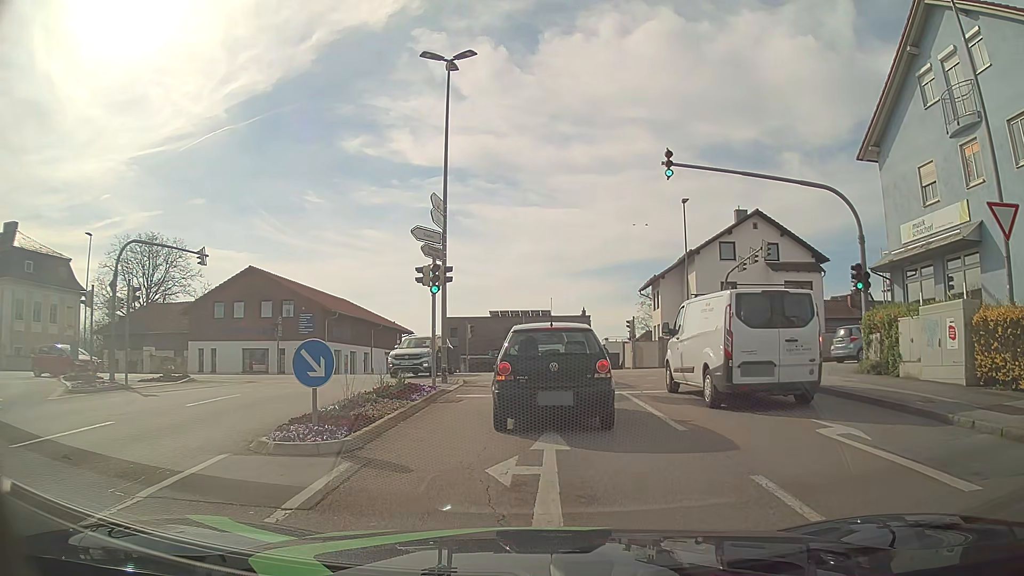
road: tertiary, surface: asphalt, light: Day
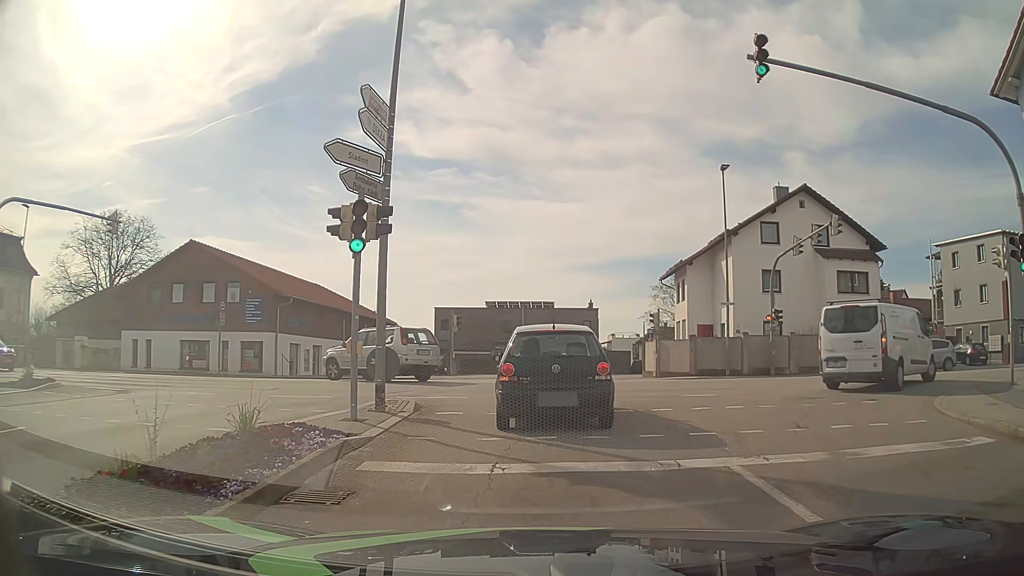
(-0.3, +8.6) m; -2°
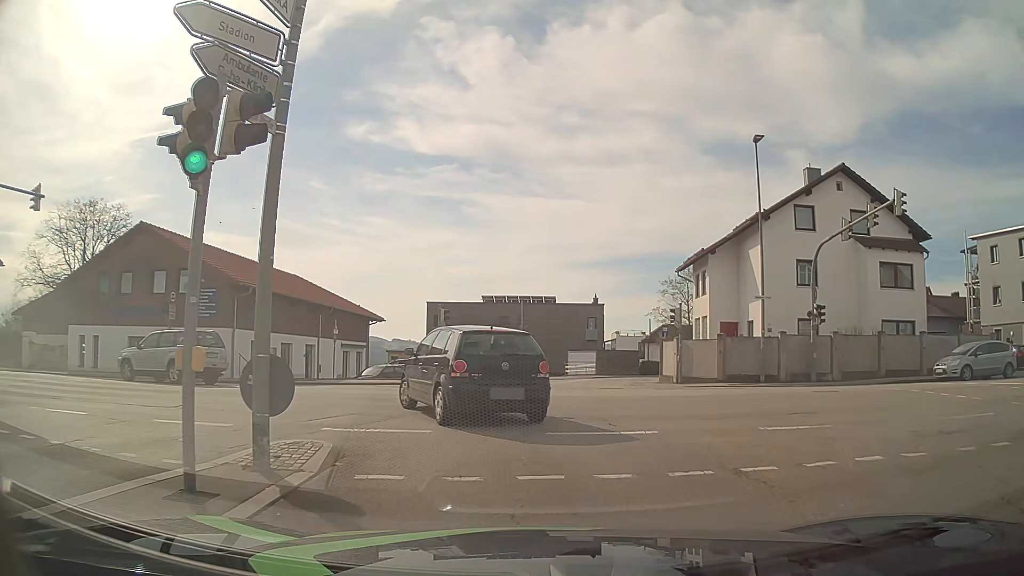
(-0.1, +5.2) m; 0°
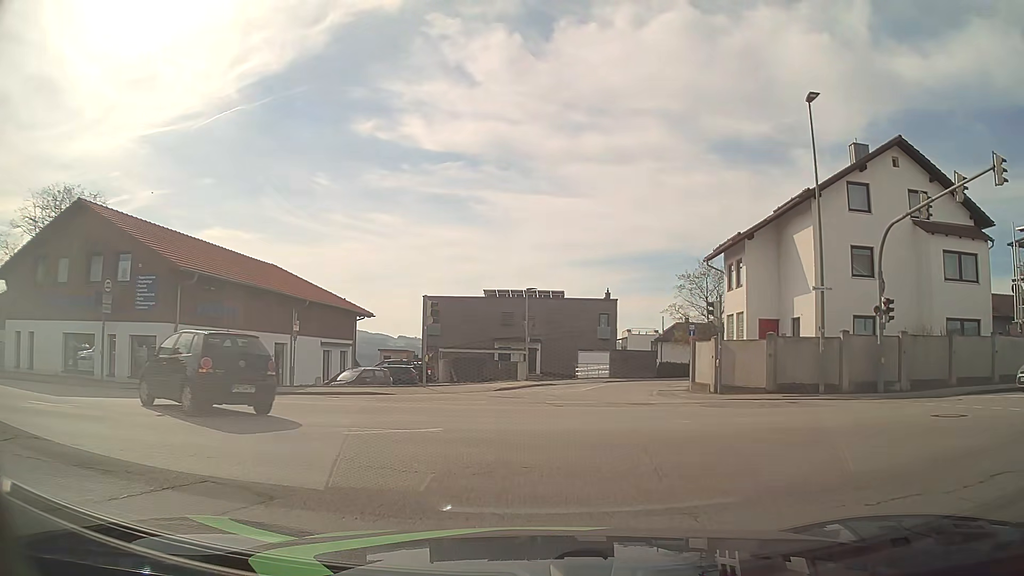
(-0.1, +5.6) m; -1°
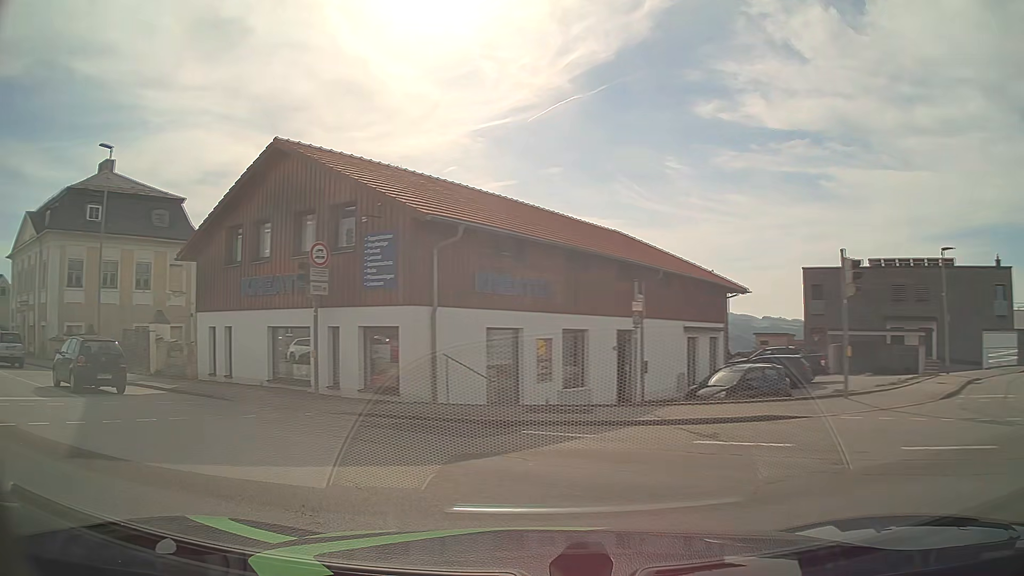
(-2.0, +9.6) m; -32°
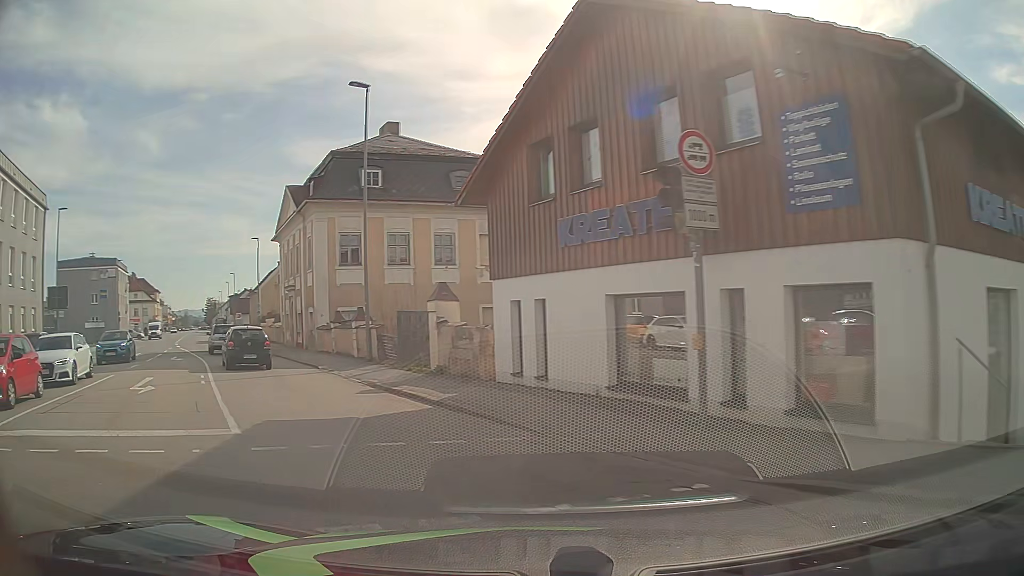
(-2.0, +7.7) m; -29°
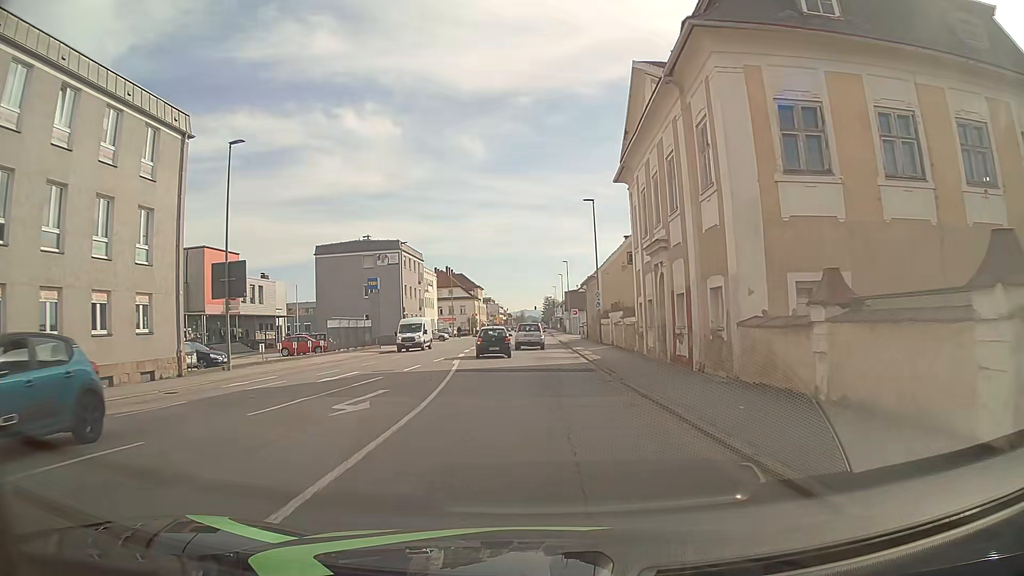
(-7.4, +19.6) m; -30°
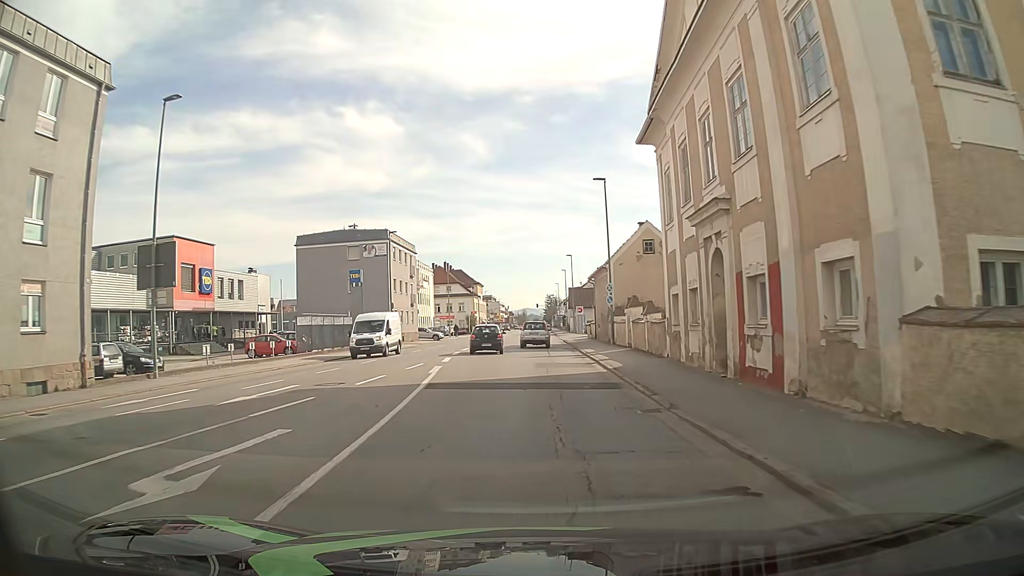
(0.0, +6.6) m; 0°
